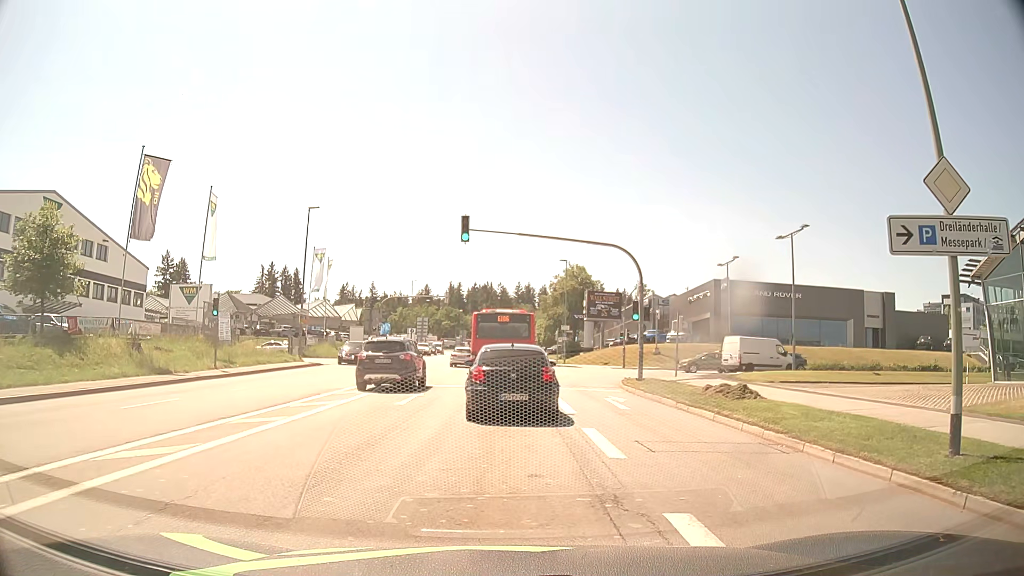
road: tertiary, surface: asphalt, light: Day
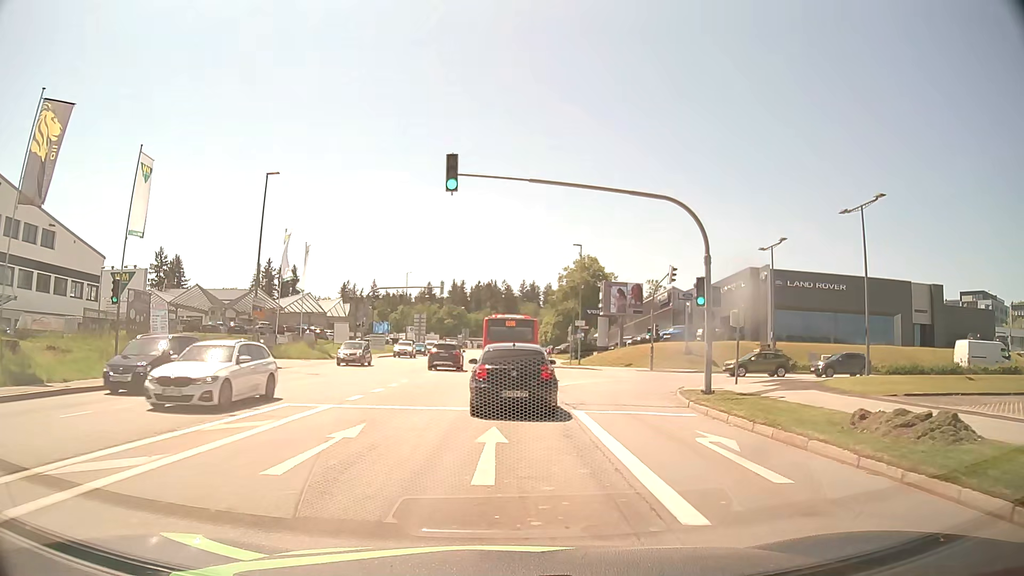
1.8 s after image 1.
(+0.1, +9.7) m; 0°
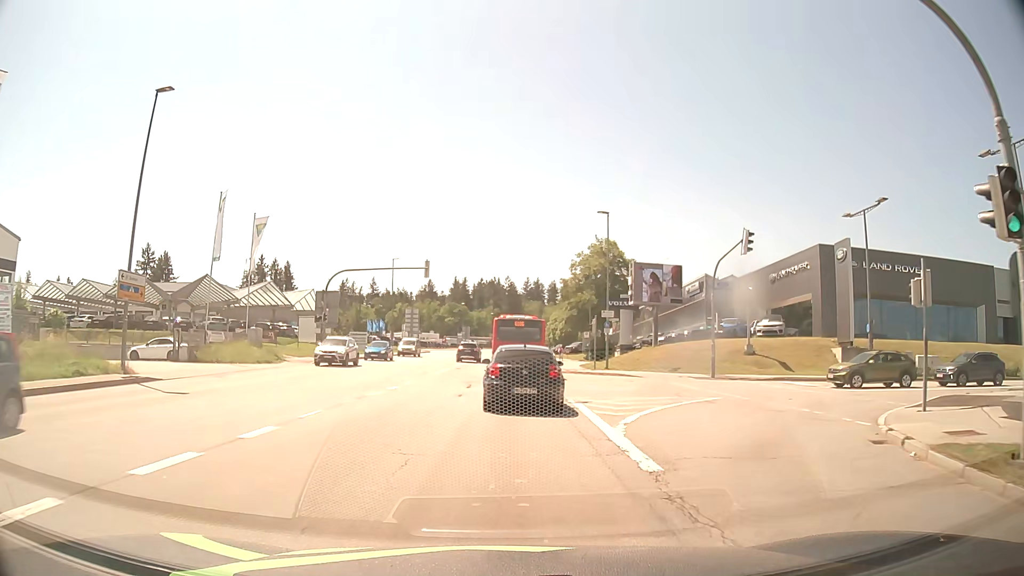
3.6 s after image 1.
(-0.1, +13.8) m; 0°
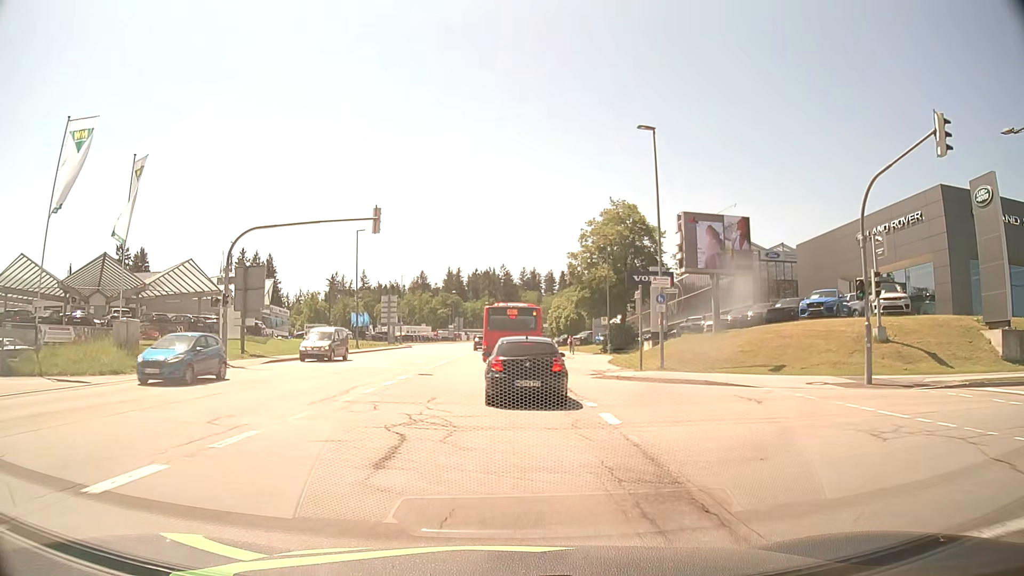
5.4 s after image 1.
(0.0, +15.9) m; 0°
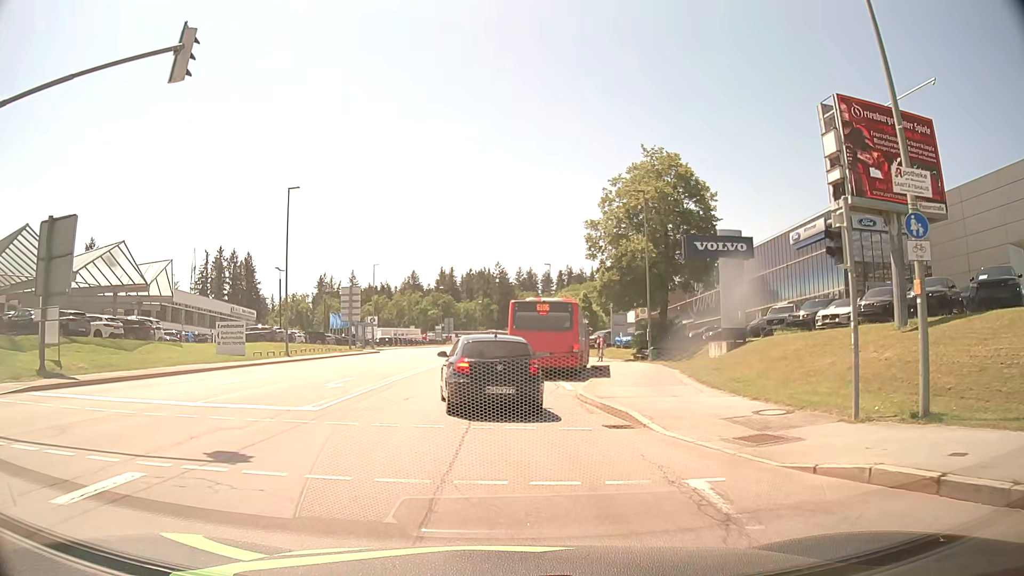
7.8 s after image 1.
(0.0, +17.8) m; 0°
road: secondary
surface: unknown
(0, +10) (0, +20) (0, +30) (0, +40) (0, +50) (0, +60) (0, +70) (0, +80) (0, +90) (+1, +100) m
